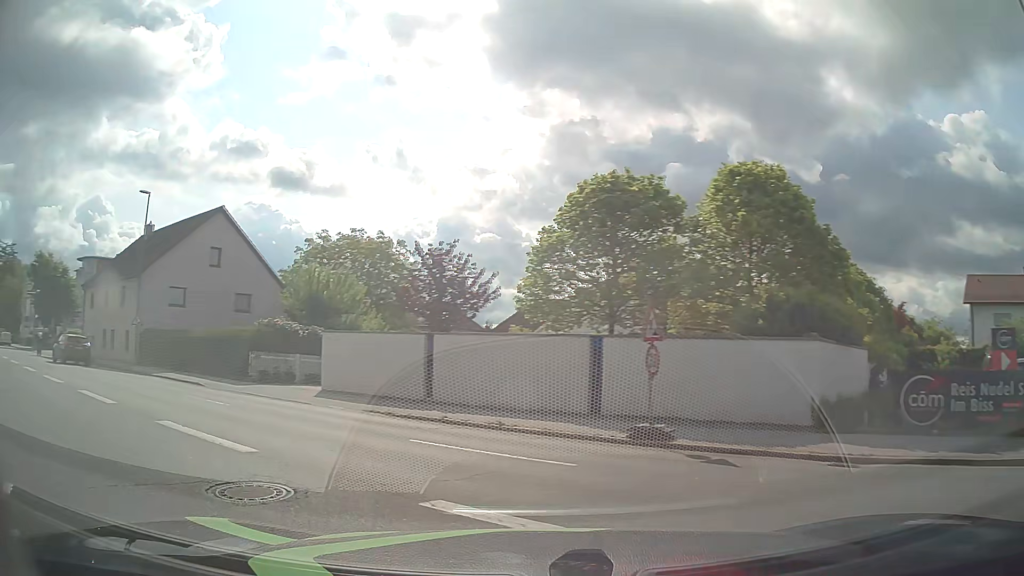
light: Day
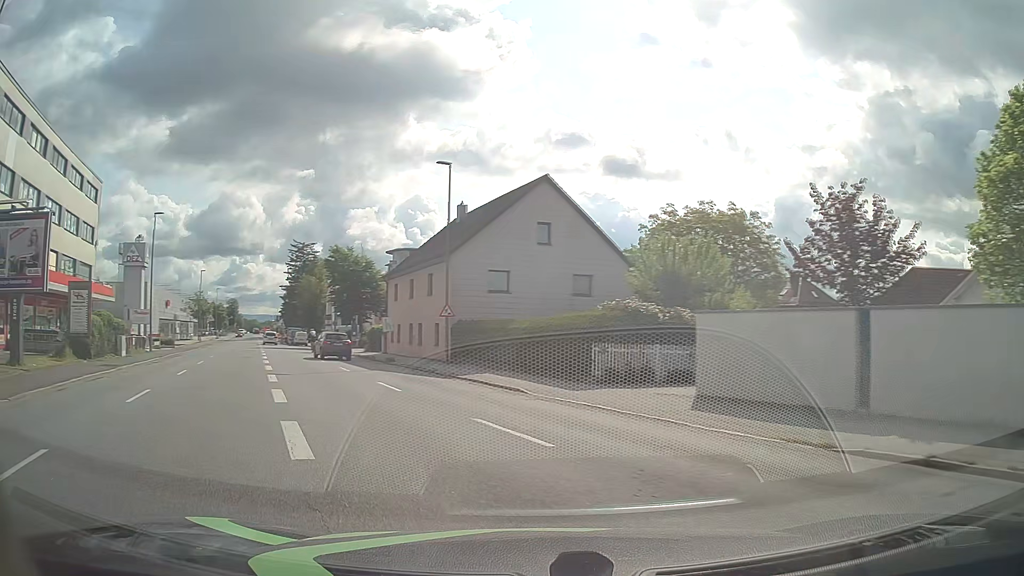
(-2.0, +6.7) m; -30°
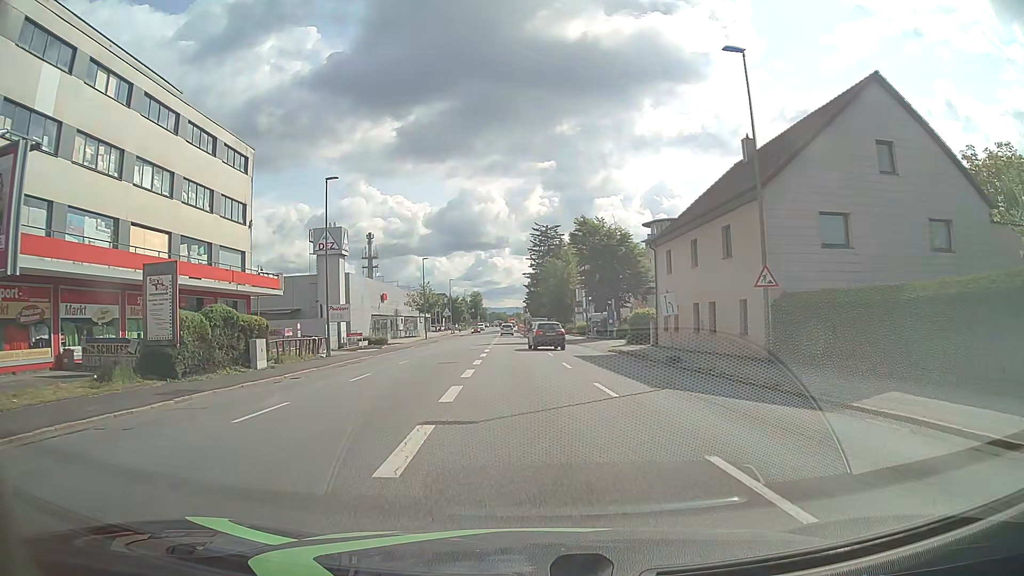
(-3.3, +12.8) m; -22°
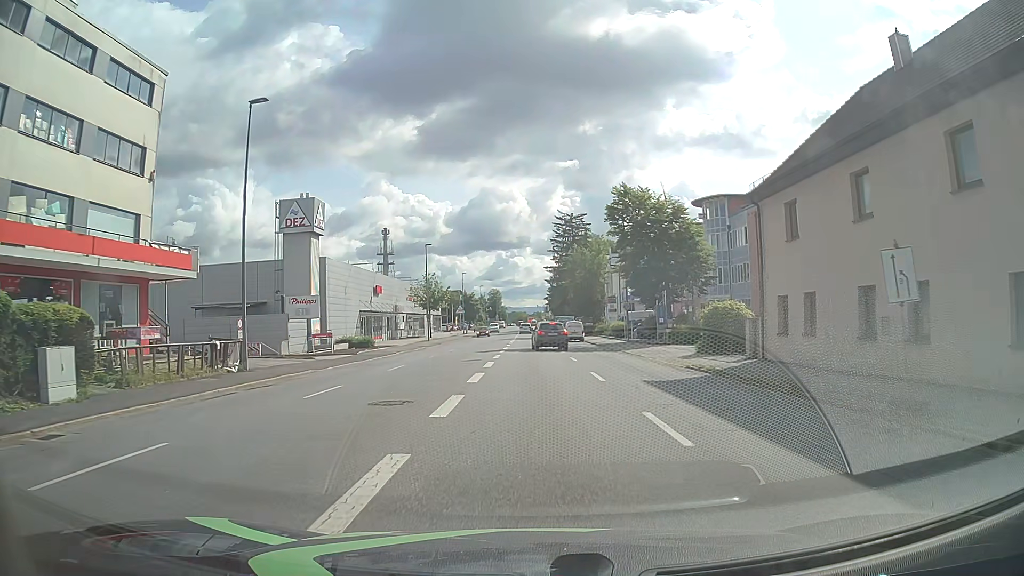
(-0.3, +14.2) m; -2°
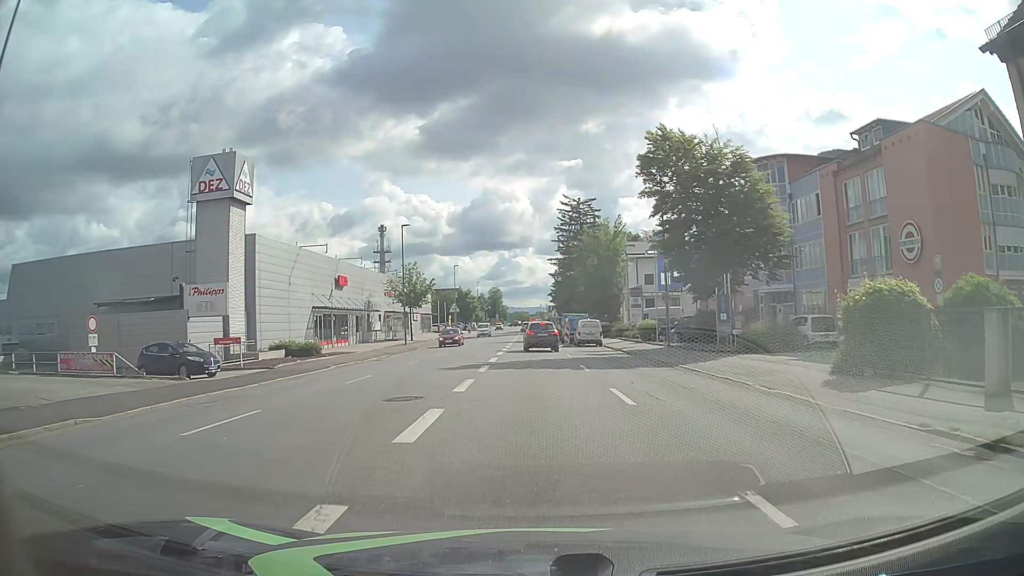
(0.0, +14.3) m; 0°
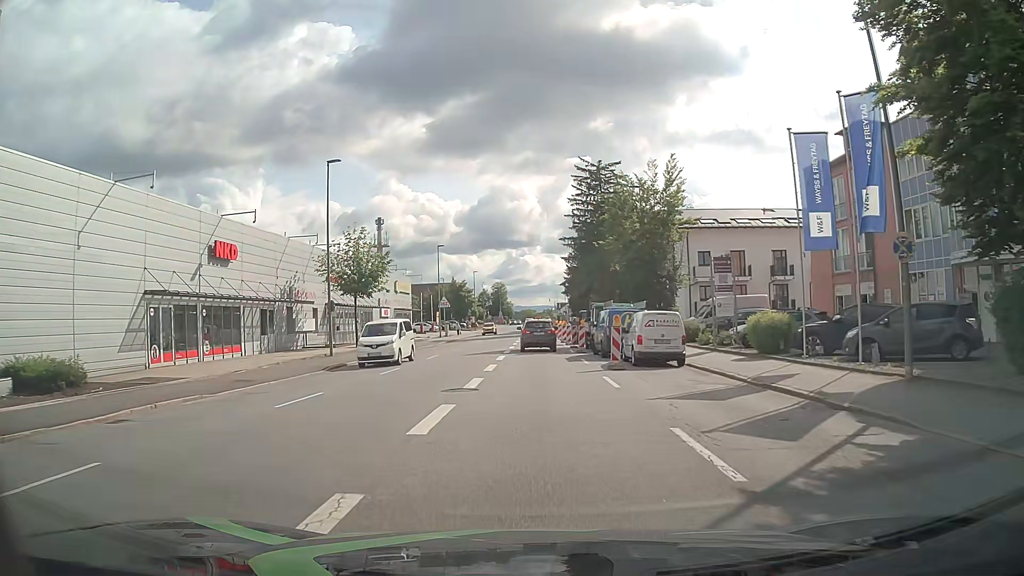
(-0.2, +23.5) m; -1°
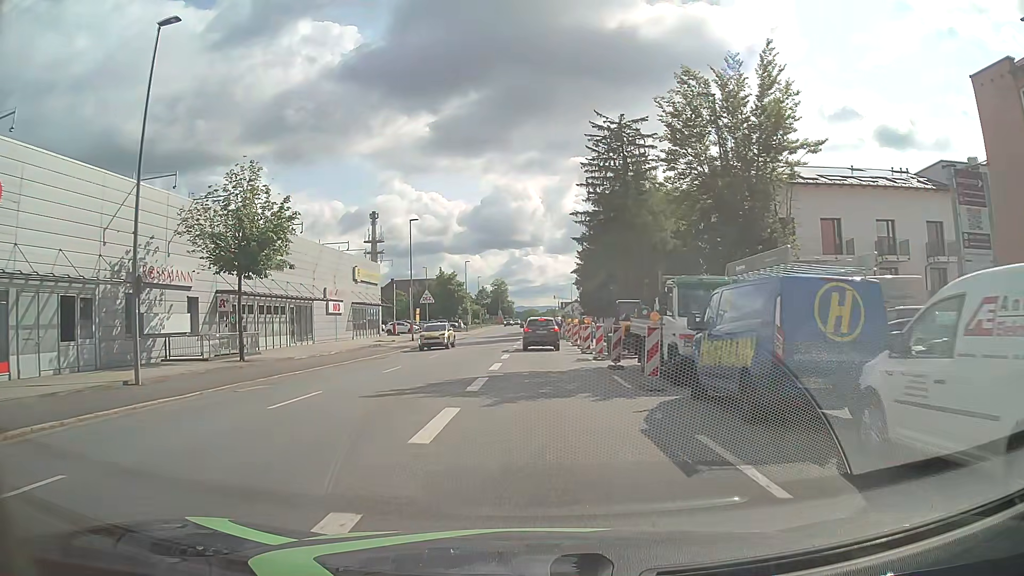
(0.0, +18.7) m; 0°
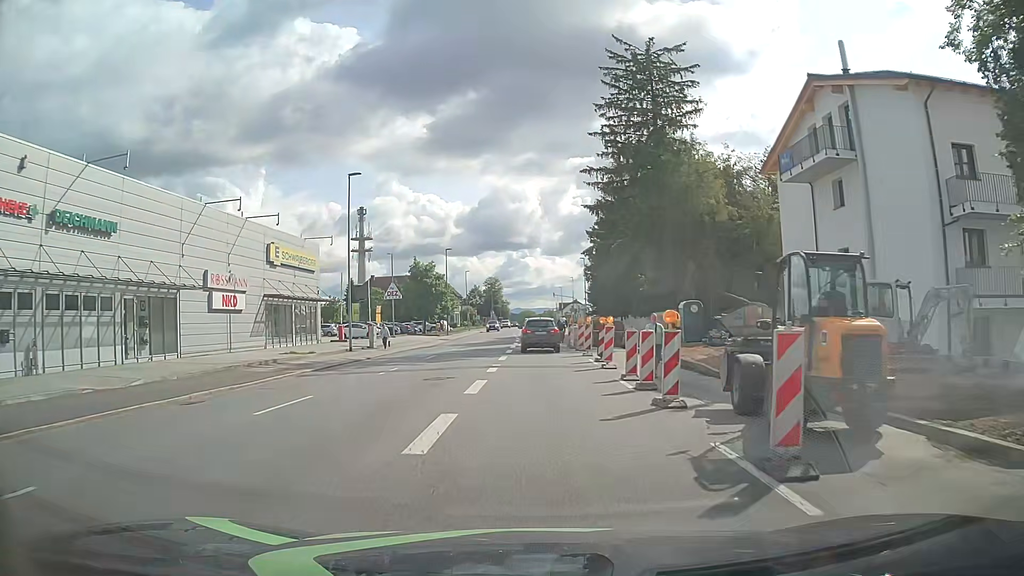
(+0.1, +18.6) m; 0°
(0, +10) (0, +20) (0, +30) (0, +40) (0, +50) (0, +60) (-1, +70) (-1, +80) (-1, +90) (-1, +100) m
